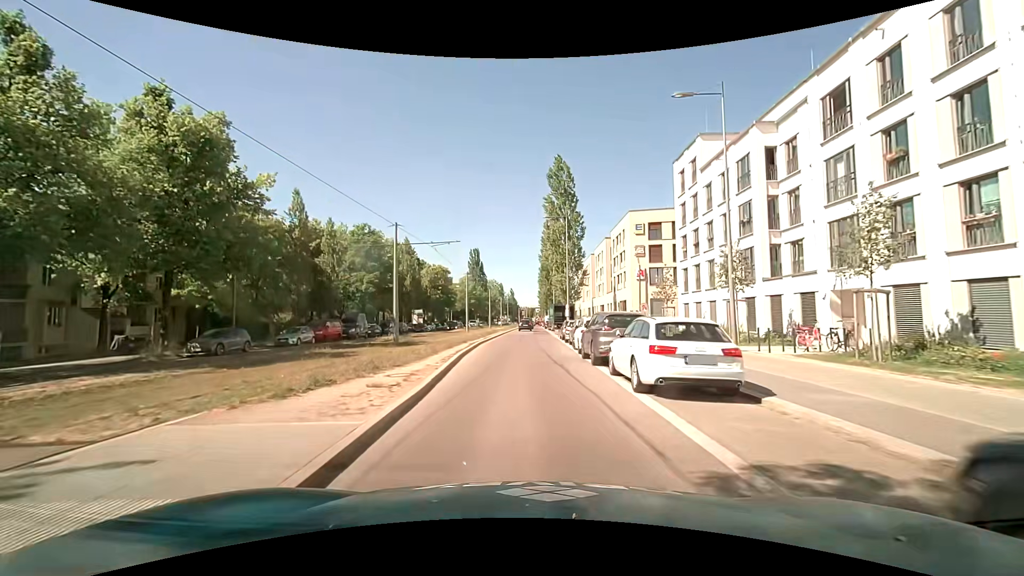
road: secondary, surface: asphalt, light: Day
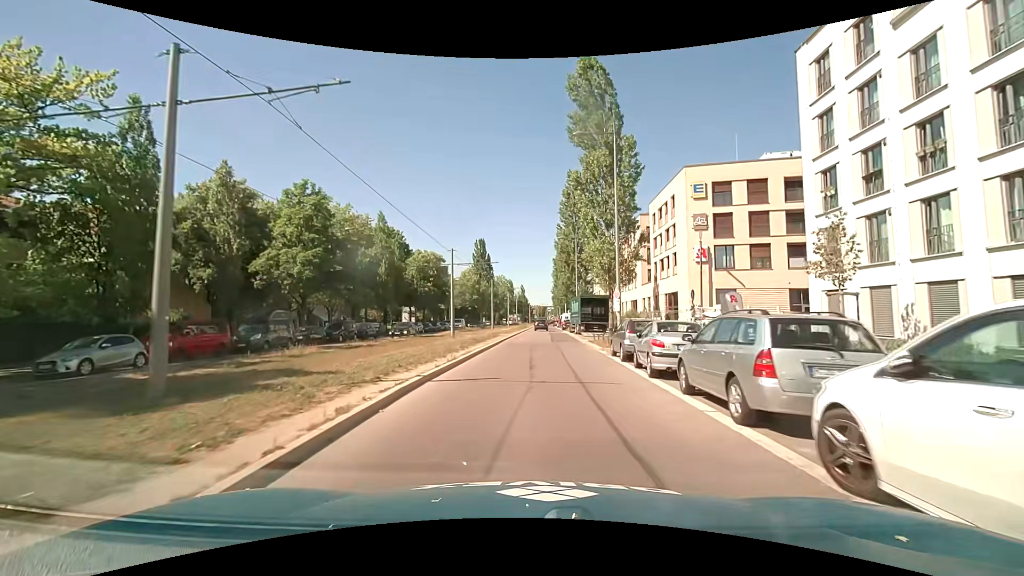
(-0.5, +19.1) m; -2°
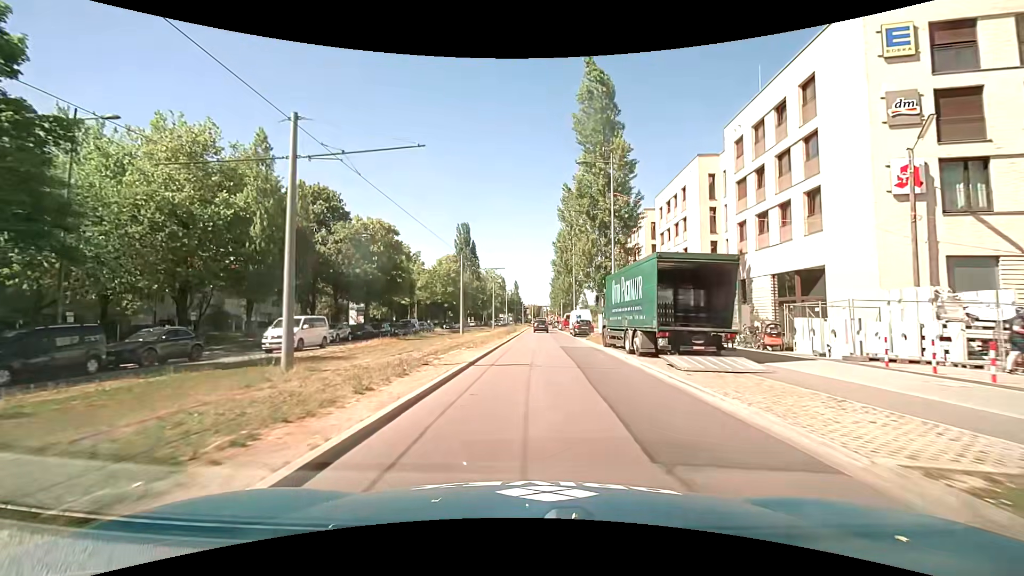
(+0.1, +26.6) m; 0°
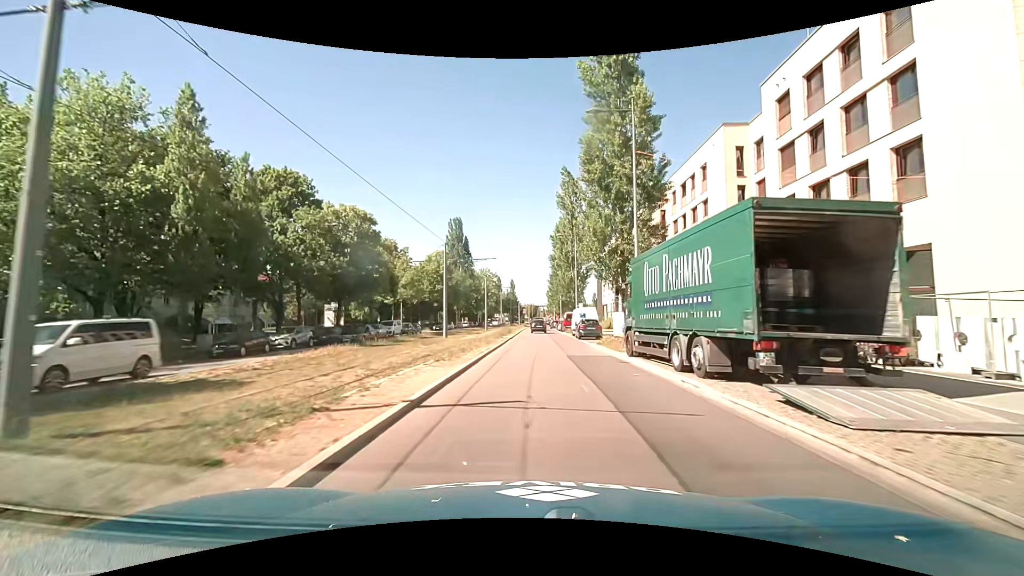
(+0.1, +6.9) m; +1°
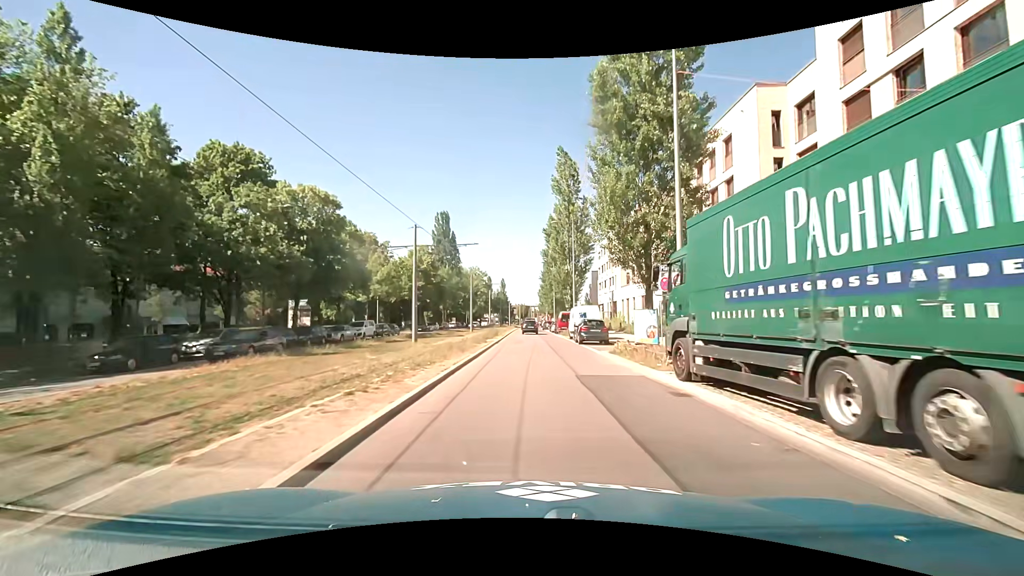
(+0.1, +7.1) m; +1°
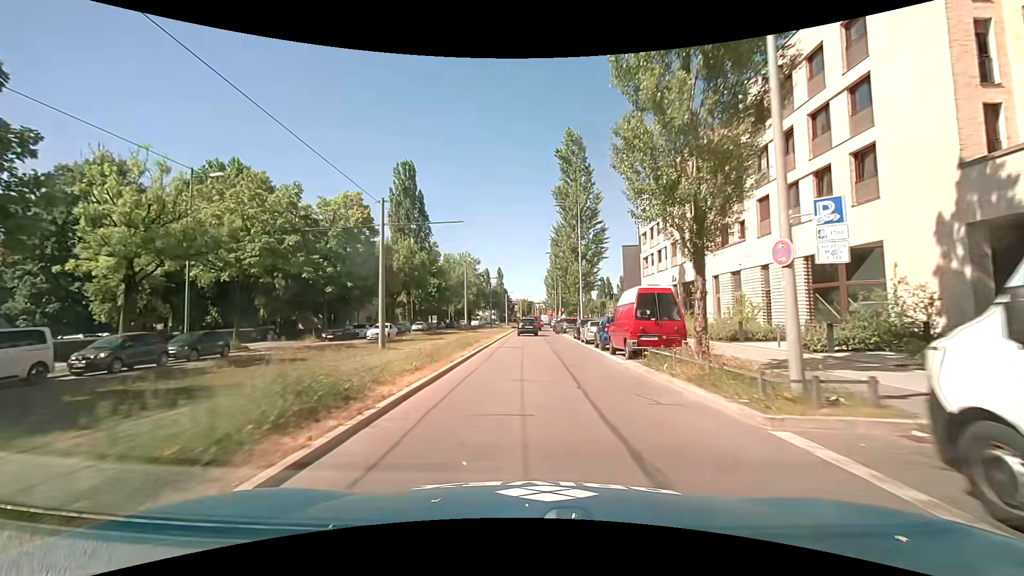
(0.0, +36.7) m; 0°
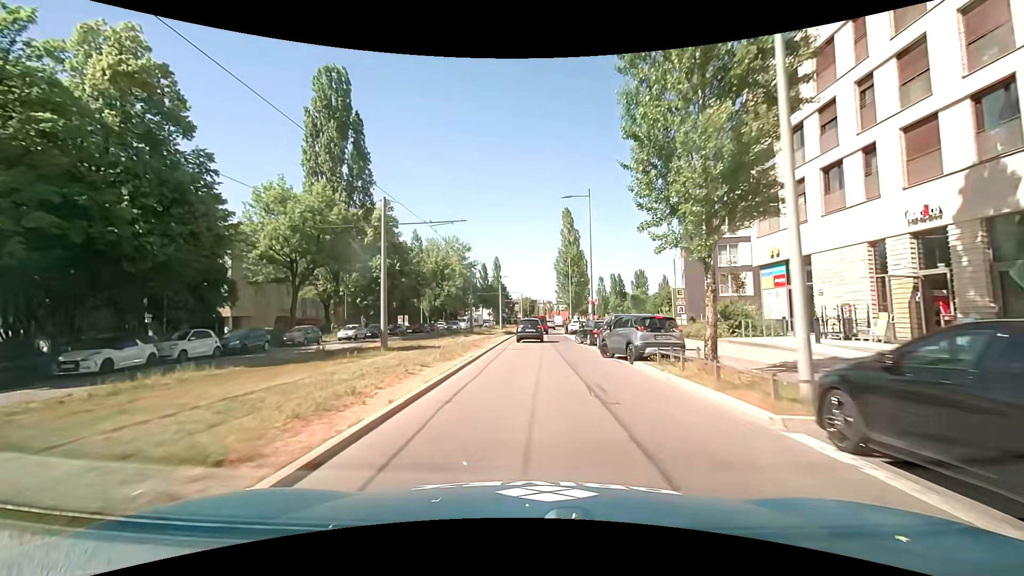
(-0.2, +30.7) m; 0°
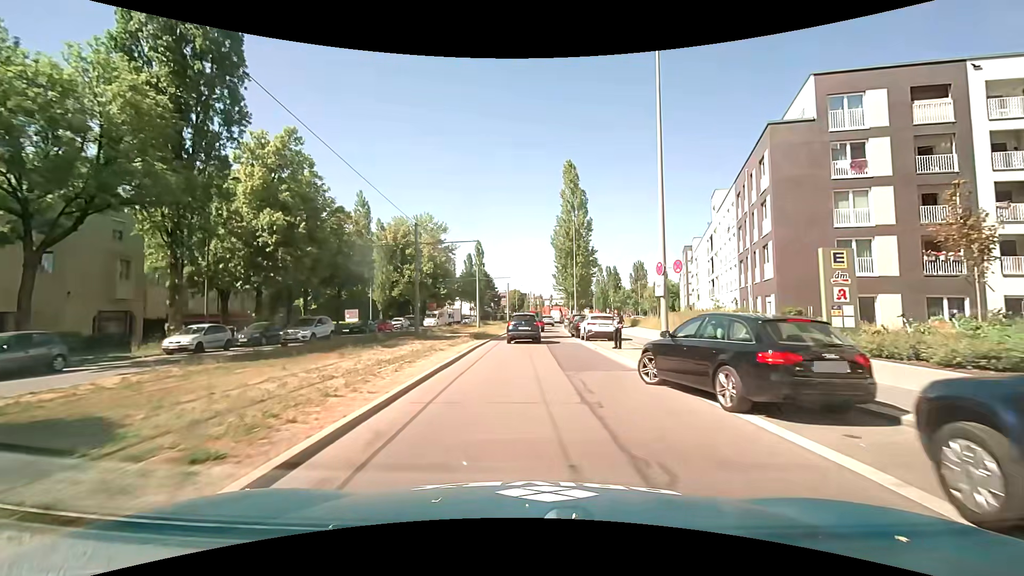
(0.0, +20.3) m; +1°
(0, +10) (0, +20) (0, +30) (+1, +40) (+1, +50) (+2, +60) (+2, +70) (+3, +80) (+4, +90) (+6, +100) m
